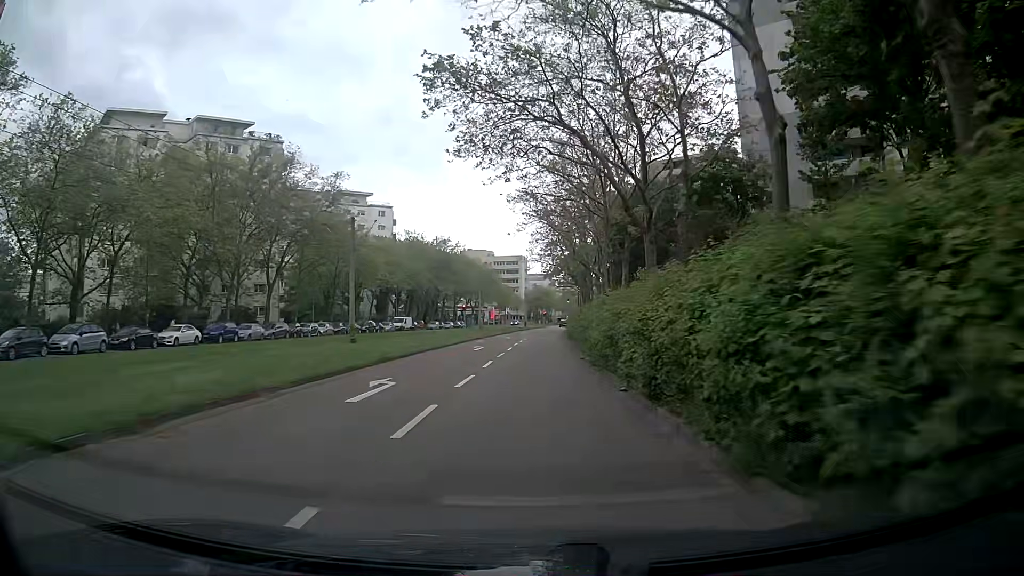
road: tertiary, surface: asphalt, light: Day
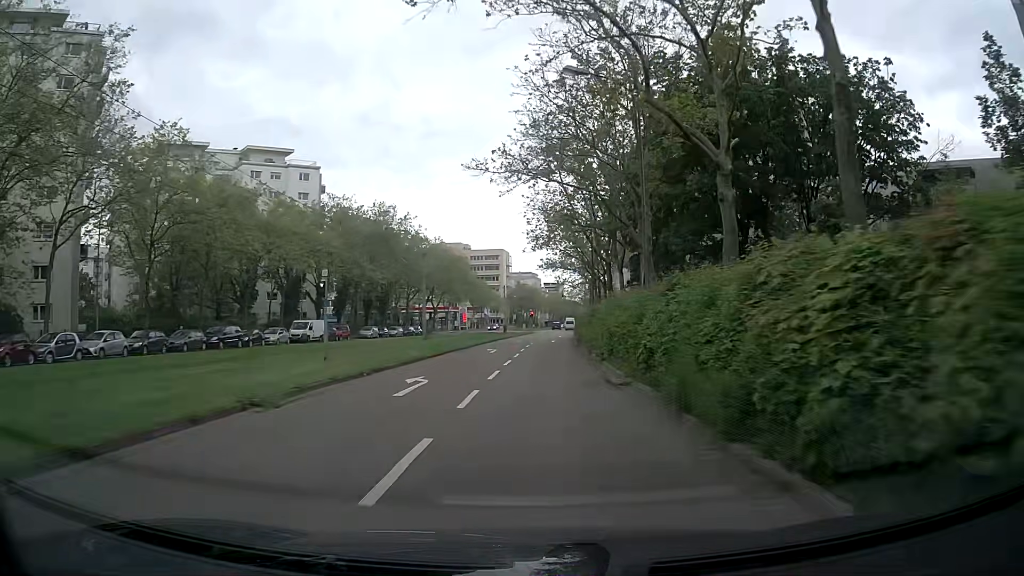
(+0.3, +38.6) m; +2°
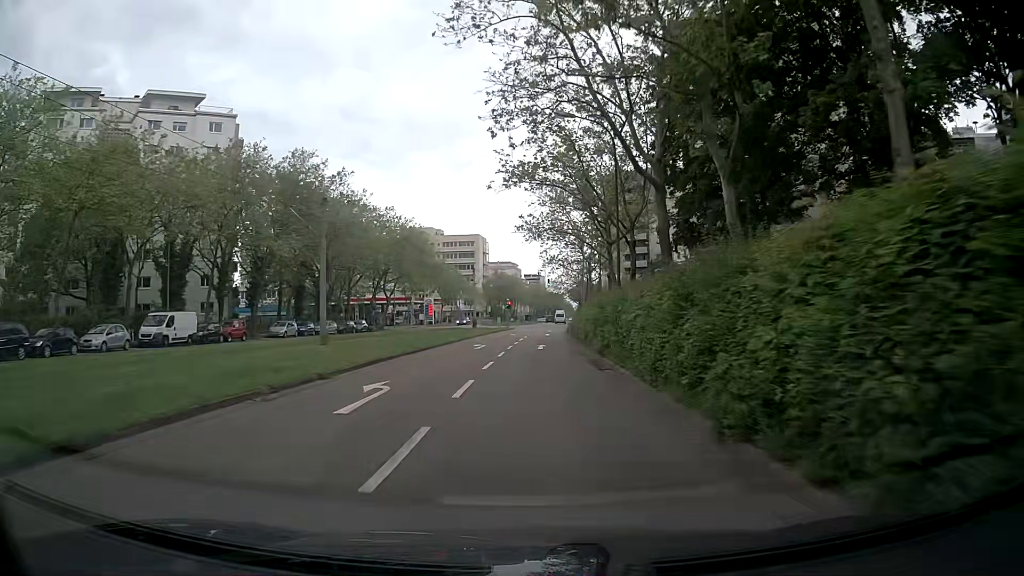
(+0.1, +23.5) m; +1°
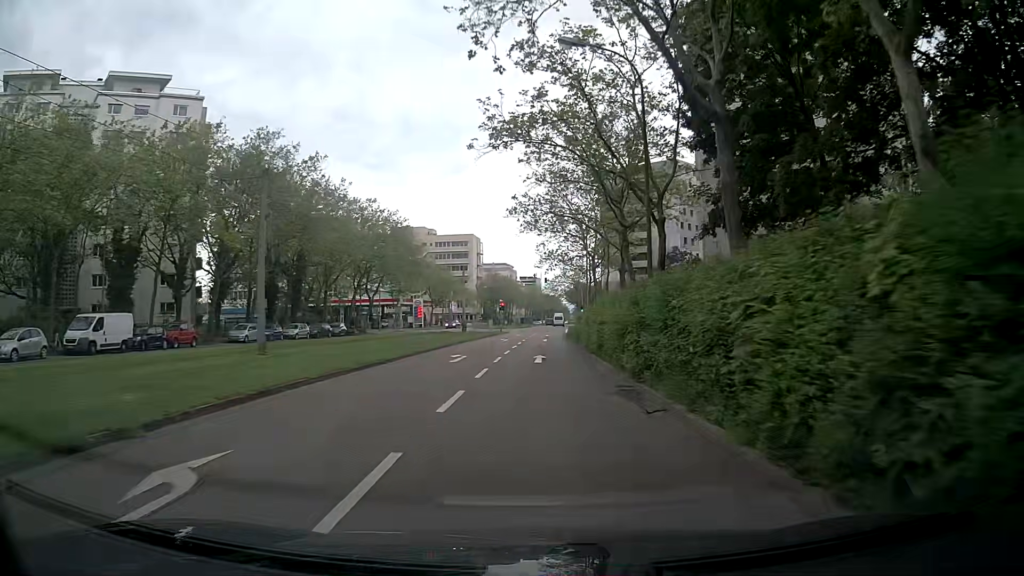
(0.0, +7.6) m; -1°
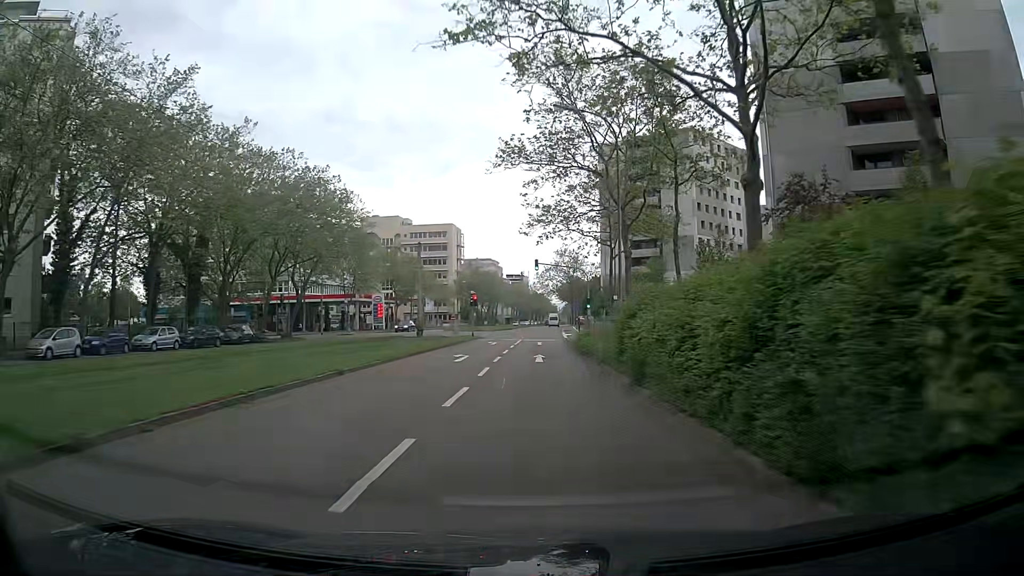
(+0.5, +22.8) m; +2°
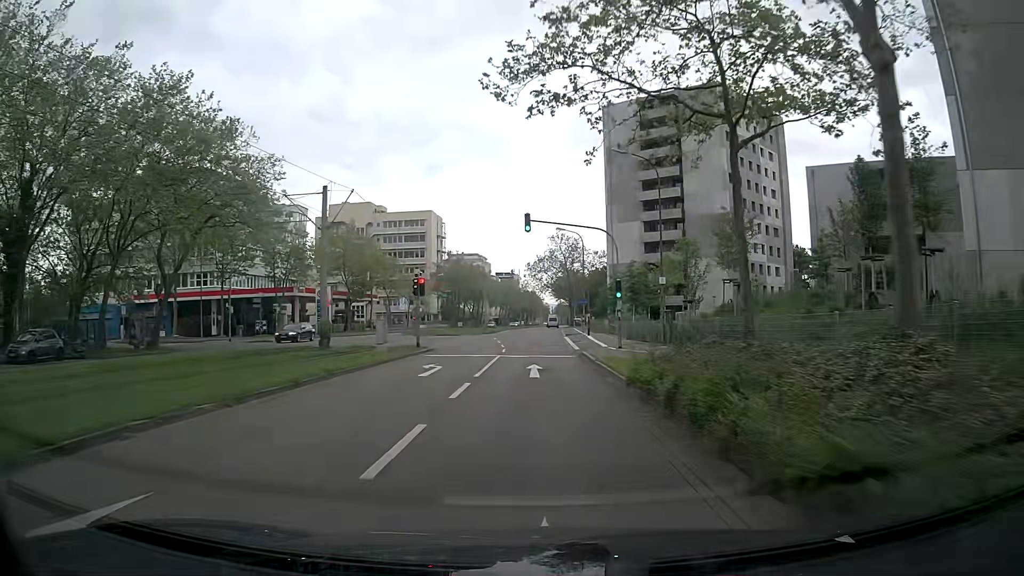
(+0.3, +22.9) m; +1°
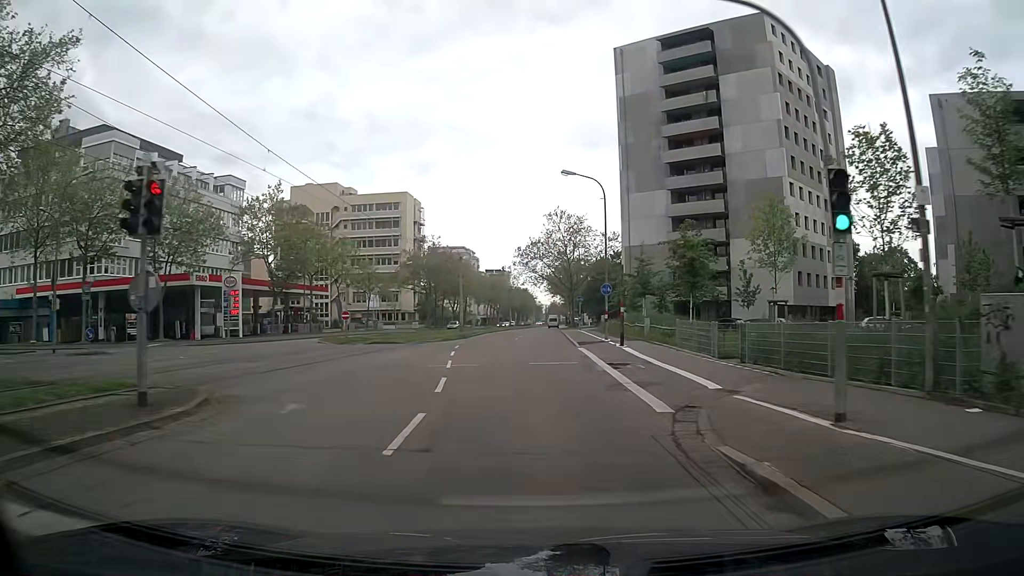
(+0.1, +22.9) m; +1°
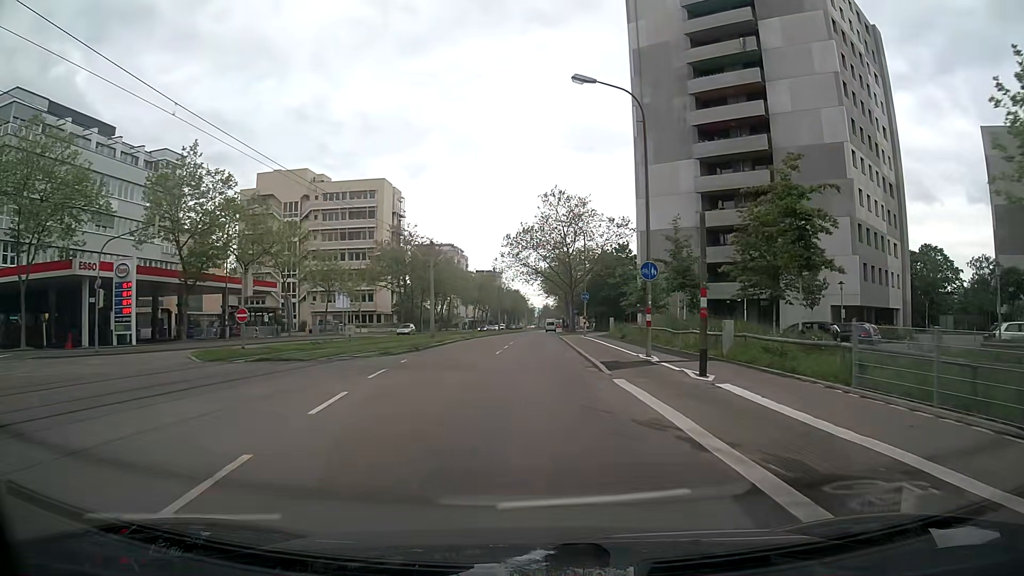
(+0.1, +15.3) m; 0°
(0, +10) (0, +20) (0, +30) (+1, +40) (+1, +50) (+1, +60) (+1, +70) (+1, +80) (+1, +90) (0, +100) m
